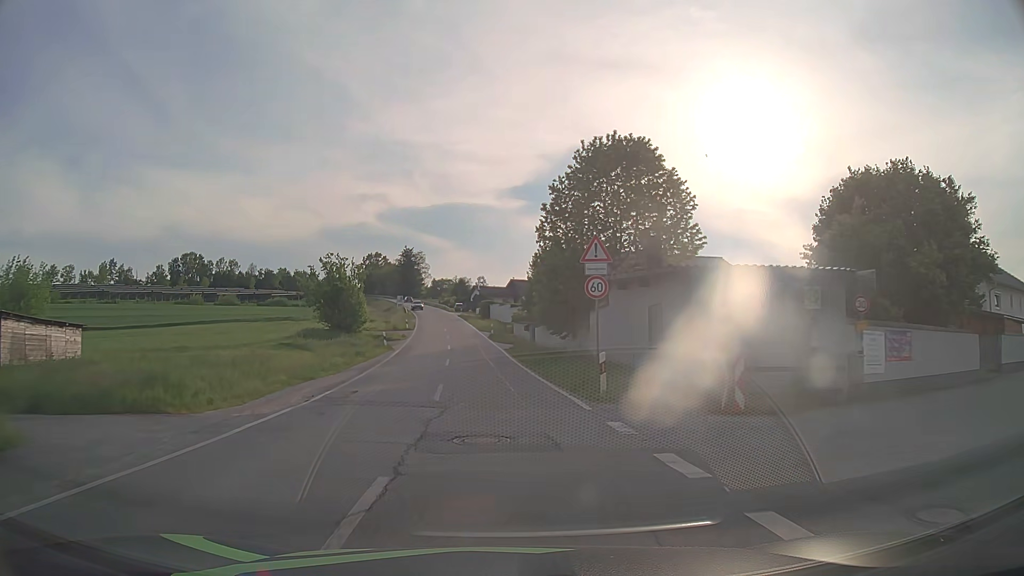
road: tertiary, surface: asphalt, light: Day
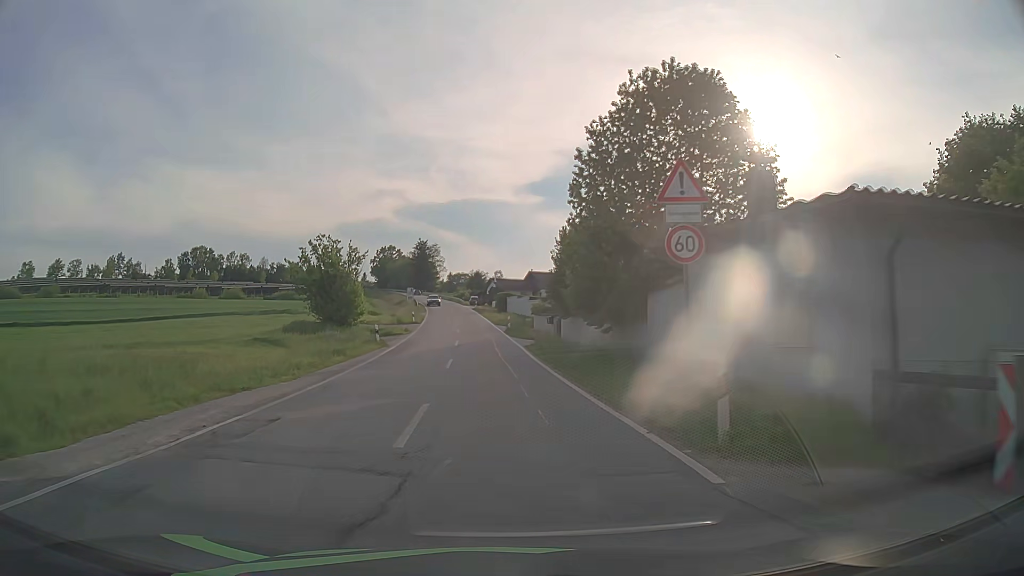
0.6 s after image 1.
(-0.1, +7.2) m; -2°
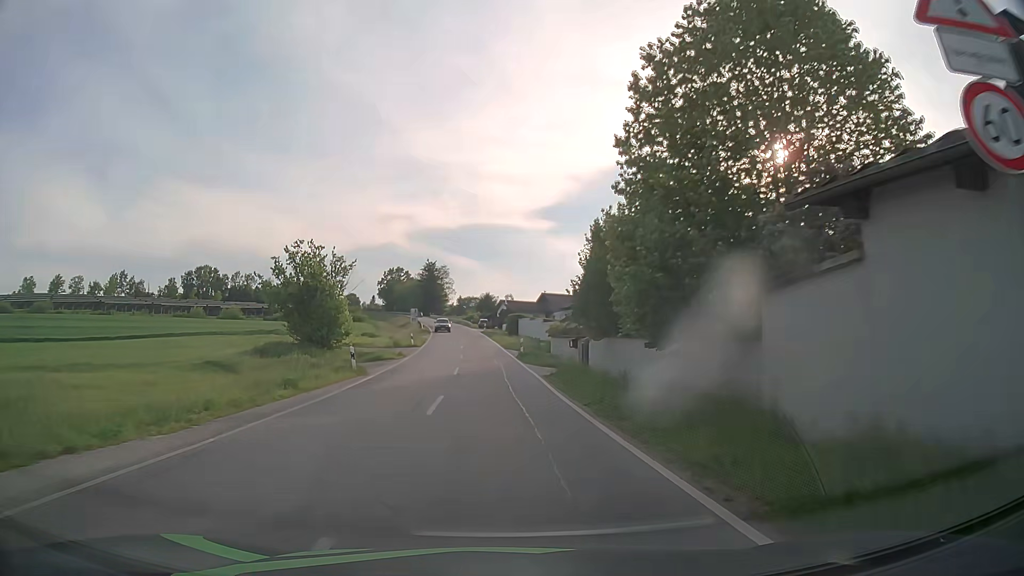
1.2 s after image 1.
(0.0, +7.2) m; -1°
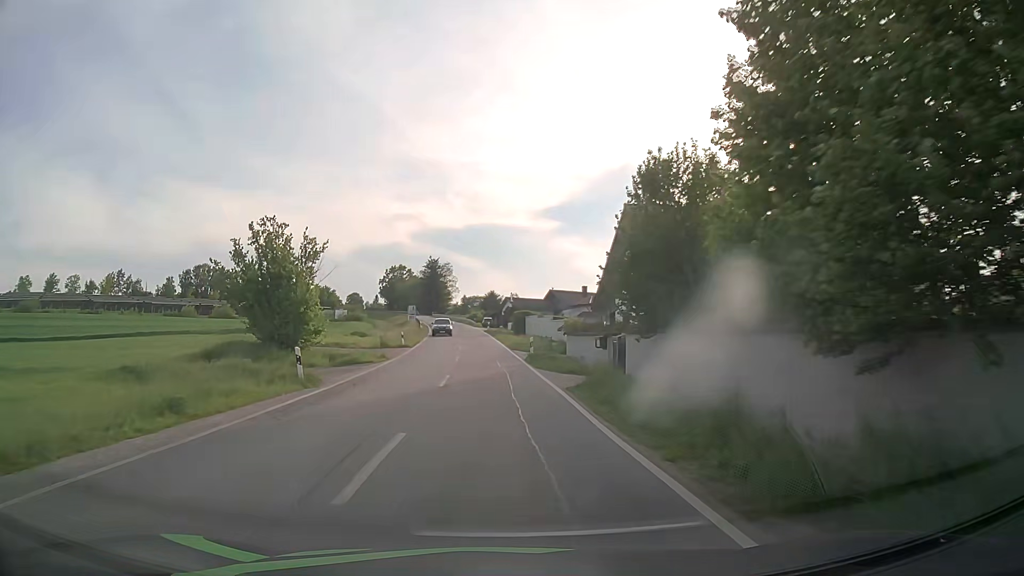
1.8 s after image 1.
(0.0, +7.2) m; 0°
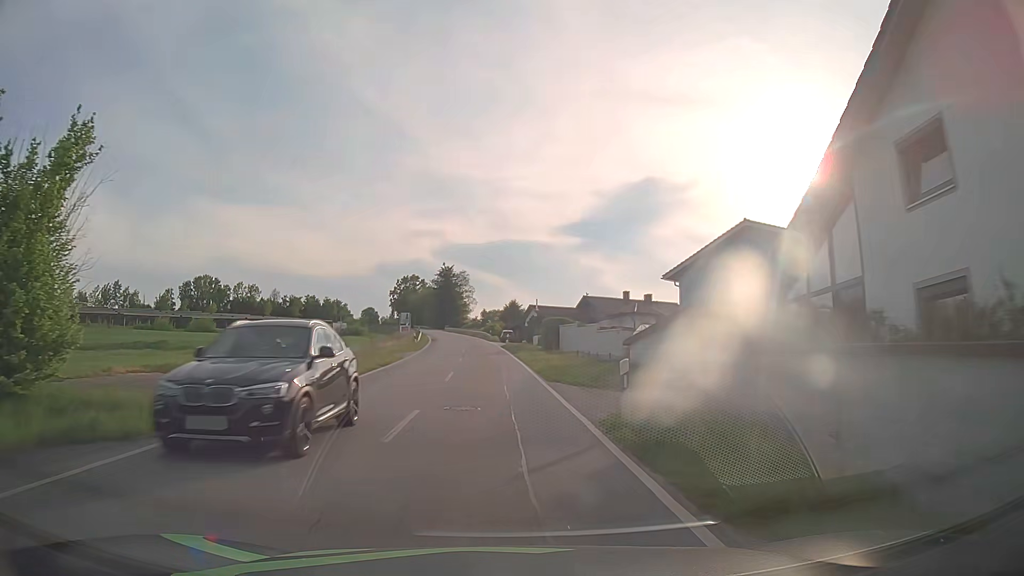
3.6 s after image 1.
(-0.3, +20.9) m; -2°
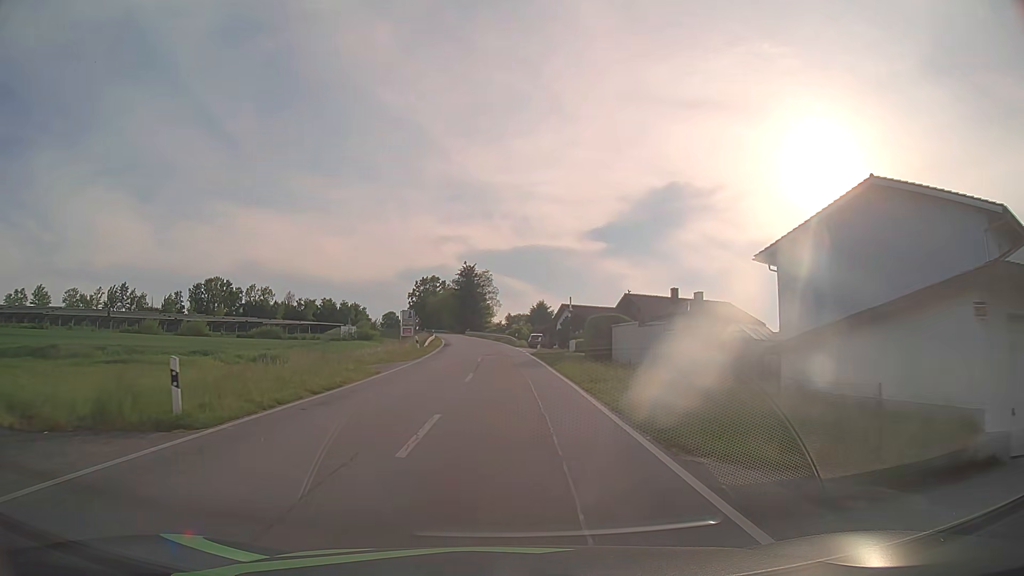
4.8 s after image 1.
(-0.3, +13.6) m; -3°
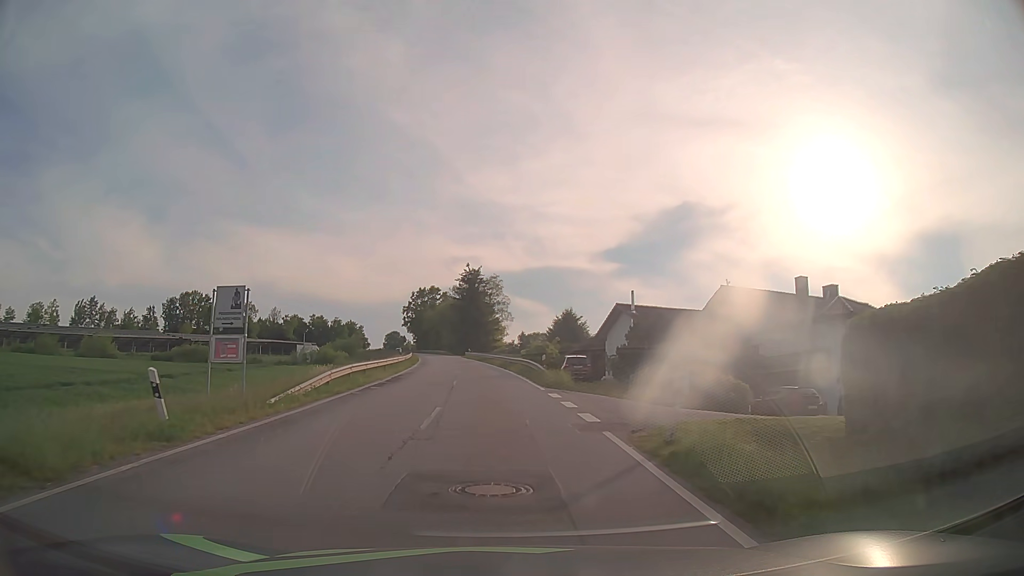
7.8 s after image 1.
(+0.2, +33.0) m; -1°
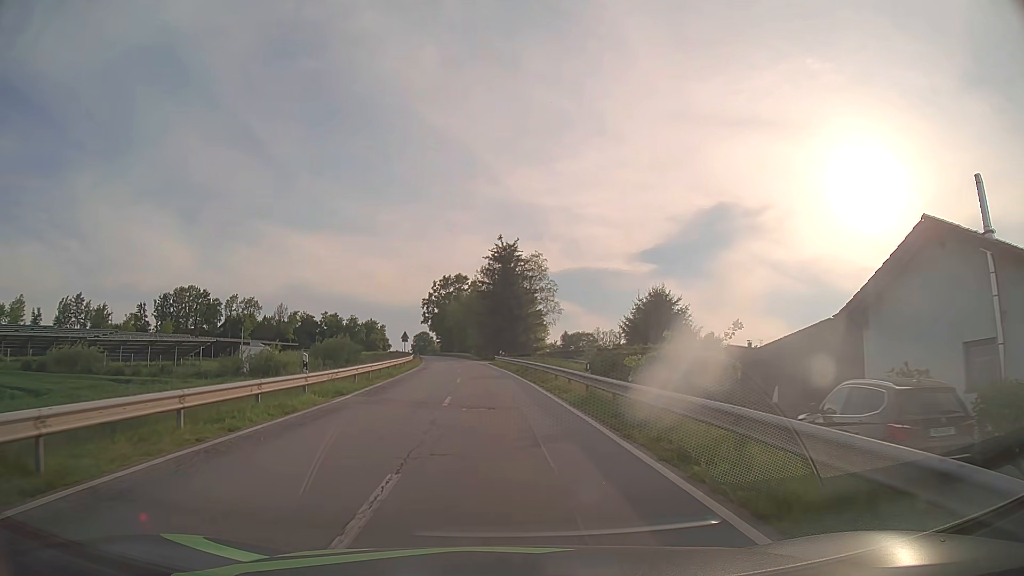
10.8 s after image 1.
(-1.1, +32.3) m; -3°
(0, +10) (0, +20) (-1, +30) (-1, +40) (-2, +50) (-3, +60) (-4, +70) (-5, +80) (-7, +90) (-9, +100) m
